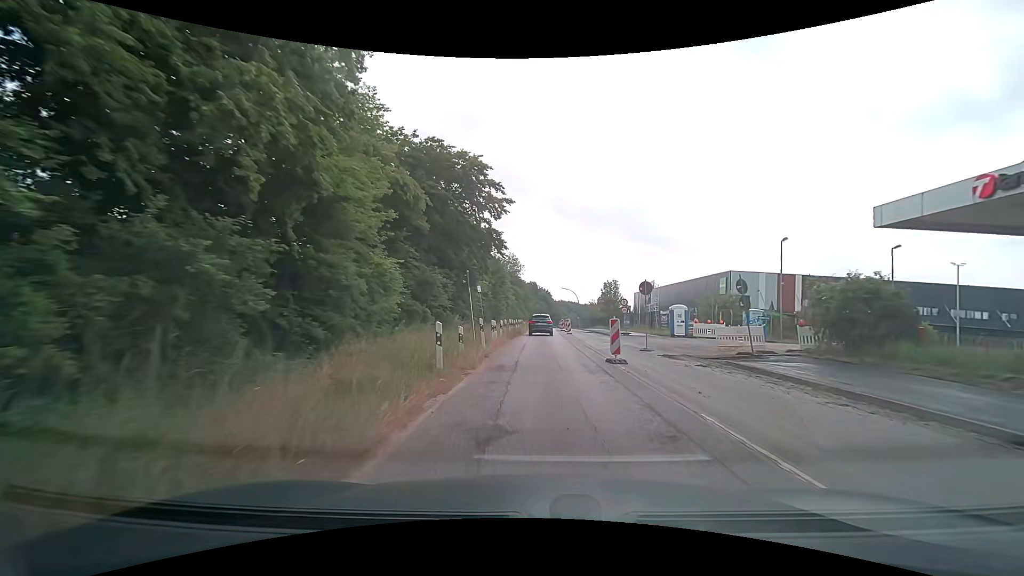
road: secondary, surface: asphalt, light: Day
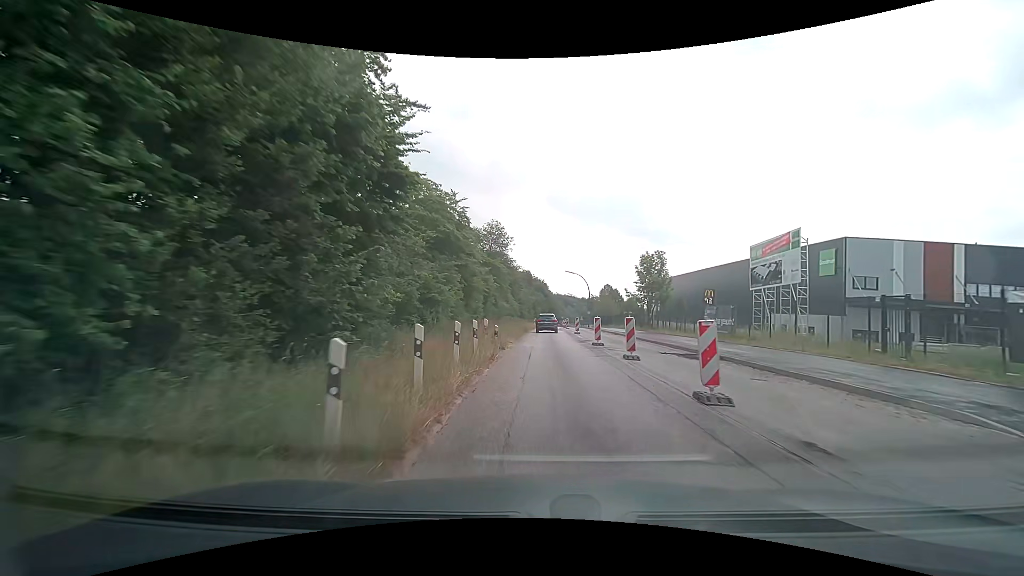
(+0.3, +34.7) m; +1°
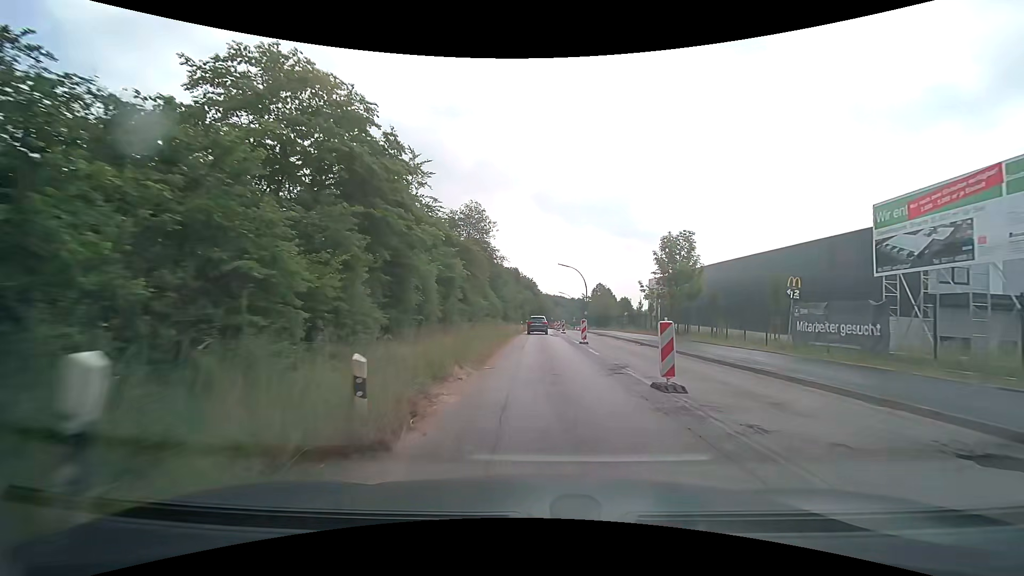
(+0.2, +13.7) m; +1°
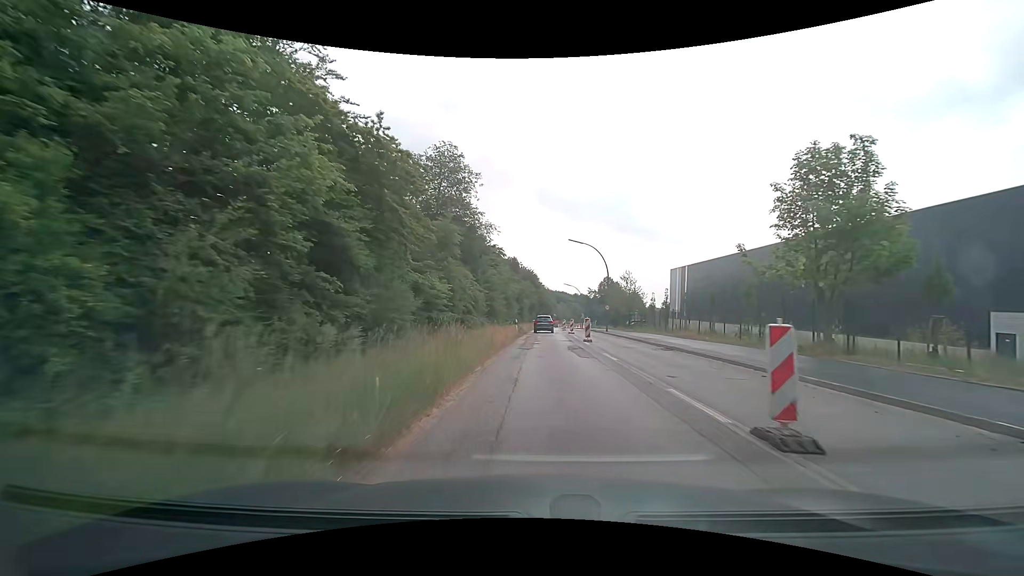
(-0.1, +21.3) m; 0°
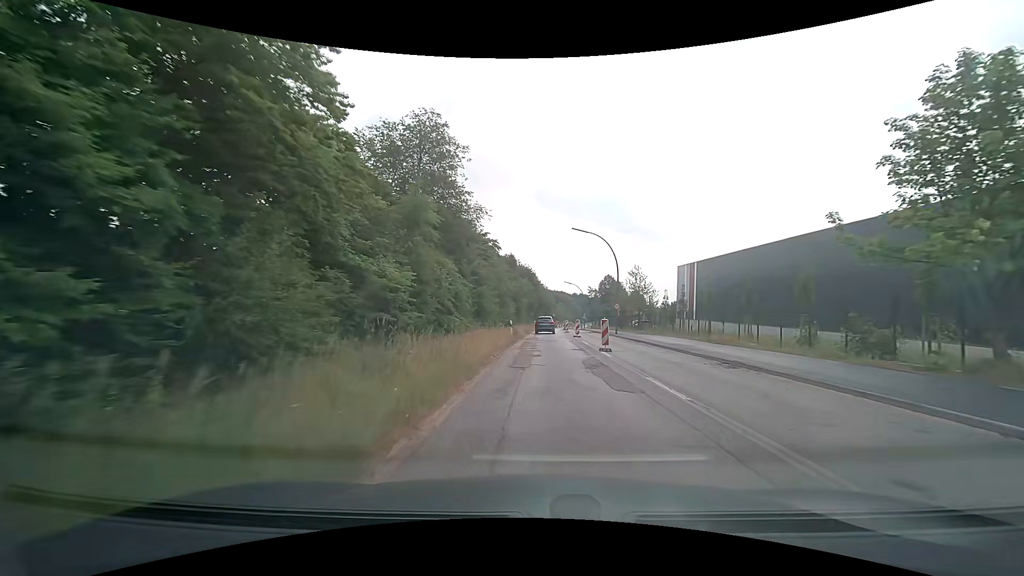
(0.0, +7.2) m; 0°
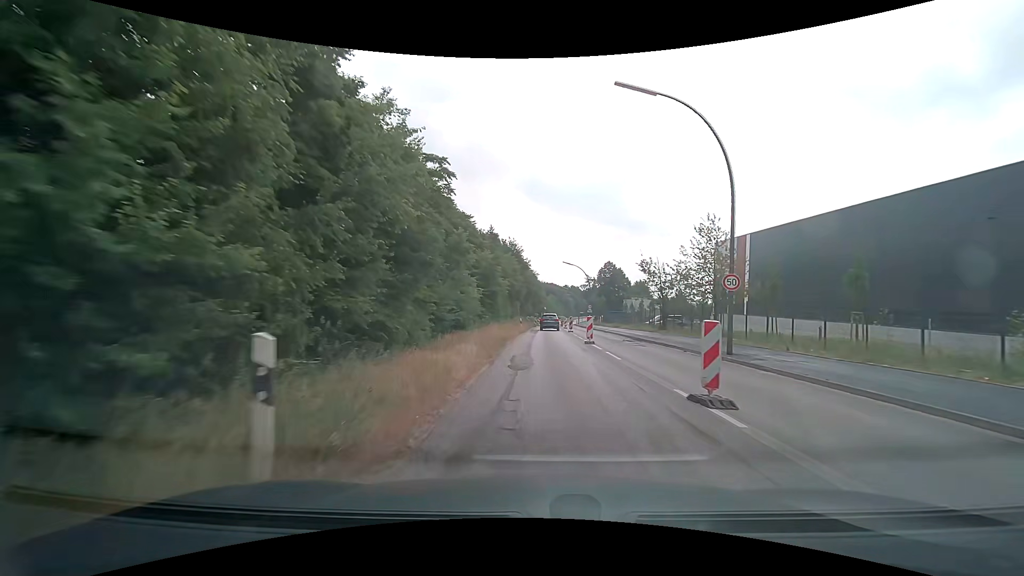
(+0.3, +29.2) m; +1°
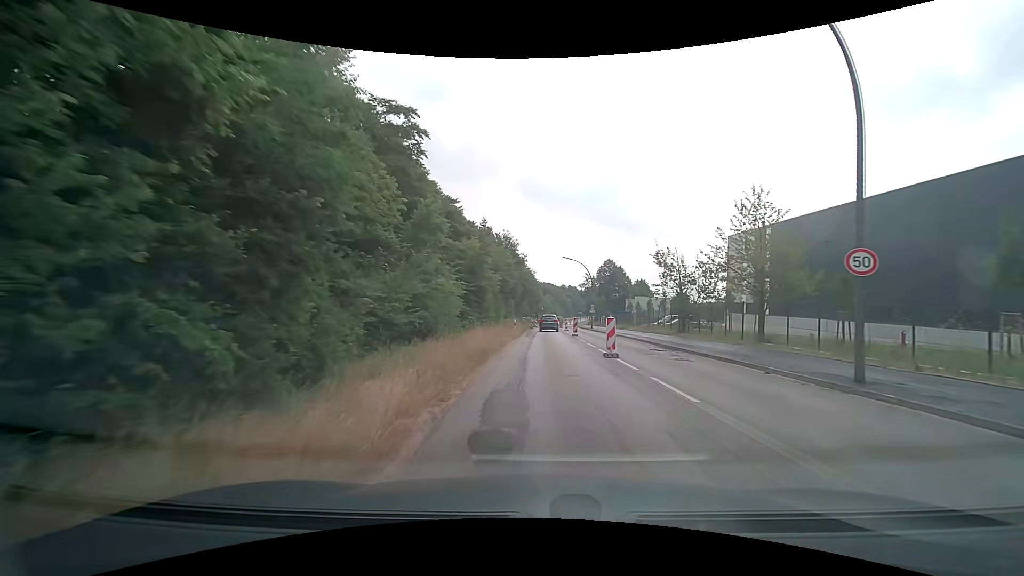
(+0.1, +7.3) m; +1°
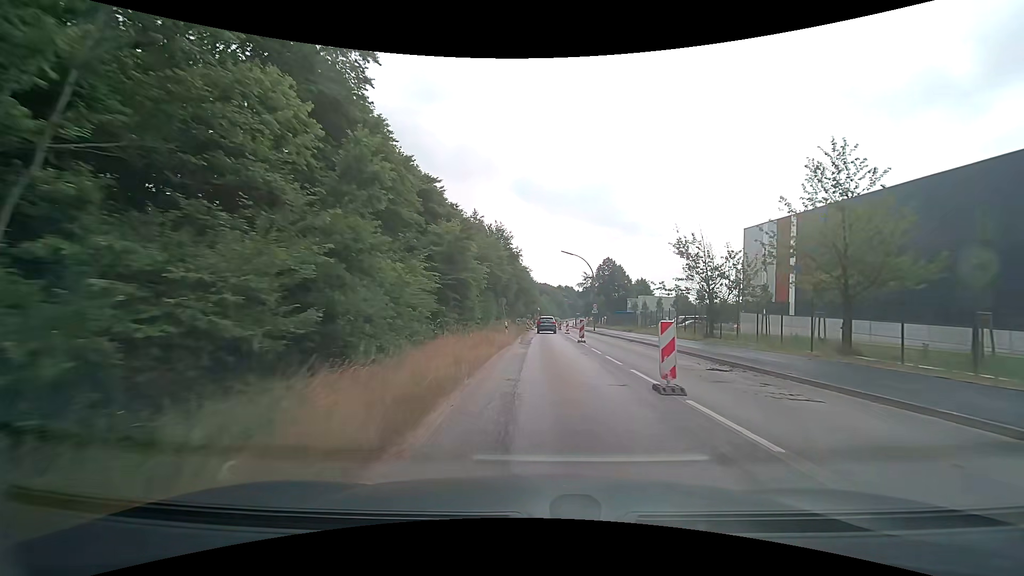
(0.0, +7.3) m; +1°
